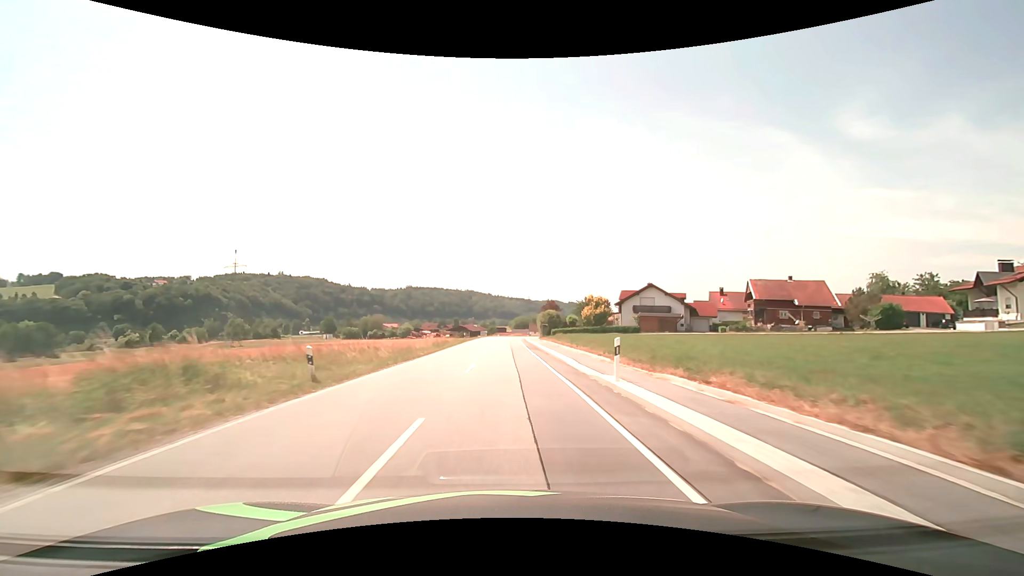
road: secondary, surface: asphalt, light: Day
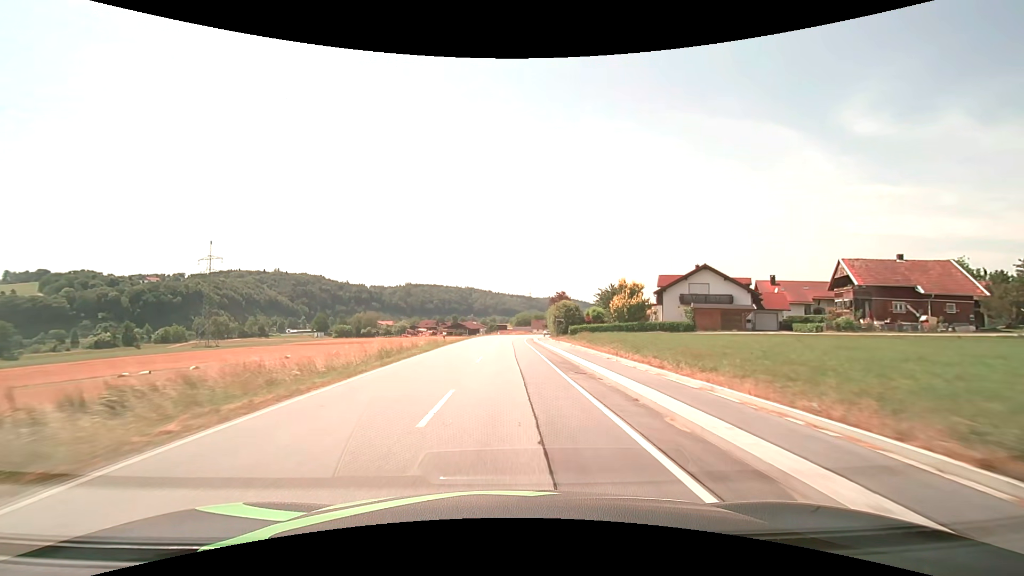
(-0.1, +20.9) m; 0°
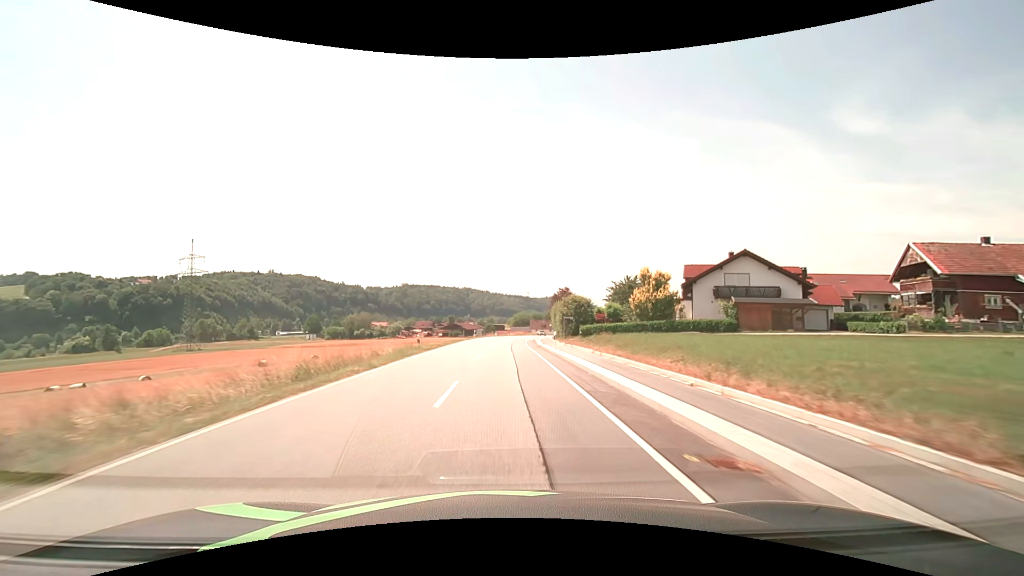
(+0.1, +10.4) m; 0°
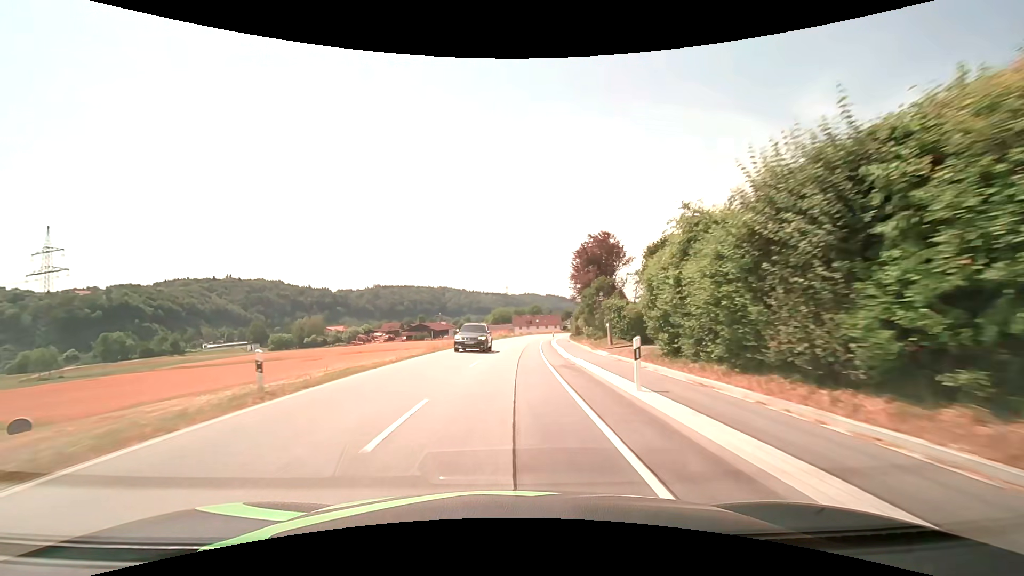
(+0.7, +51.0) m; +3°
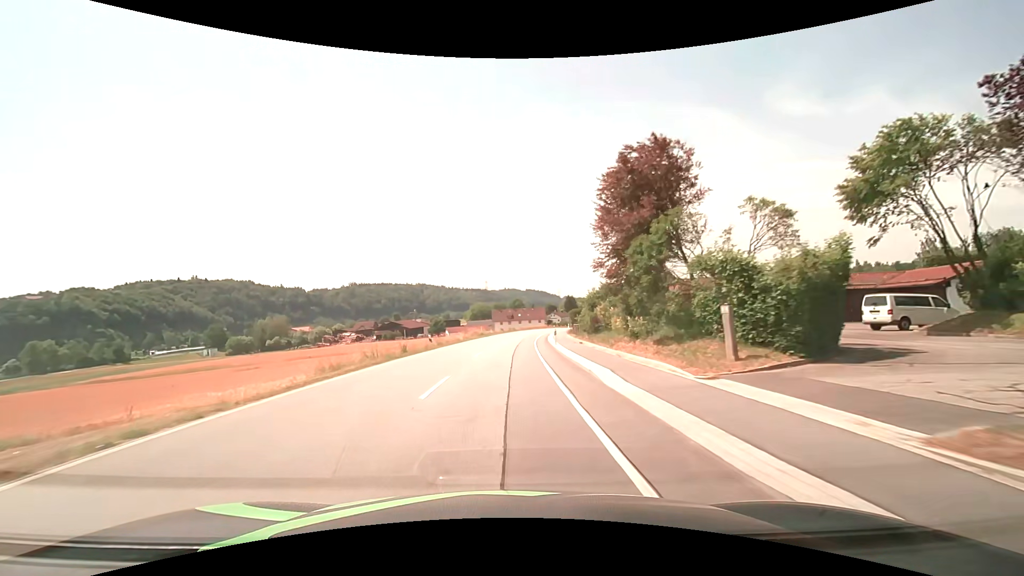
(+0.4, +20.1) m; +2°
(0, +10) (0, +20) (0, +30) (+1, +40) (+1, +50) (+2, +60) (+3, +70) (+4, +80) (+6, +90) (+8, +100) m
